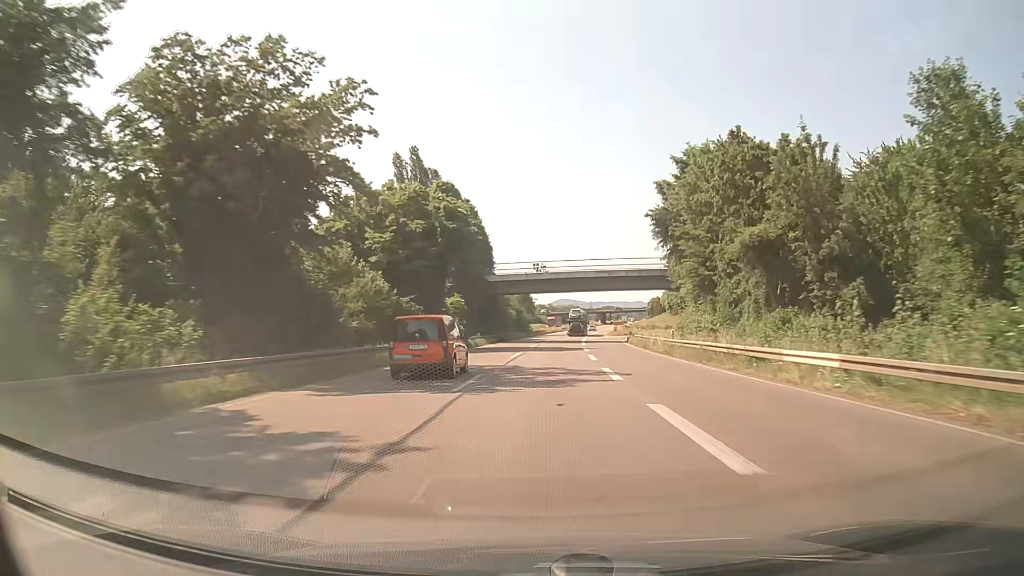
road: trunk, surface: asphalt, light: Day
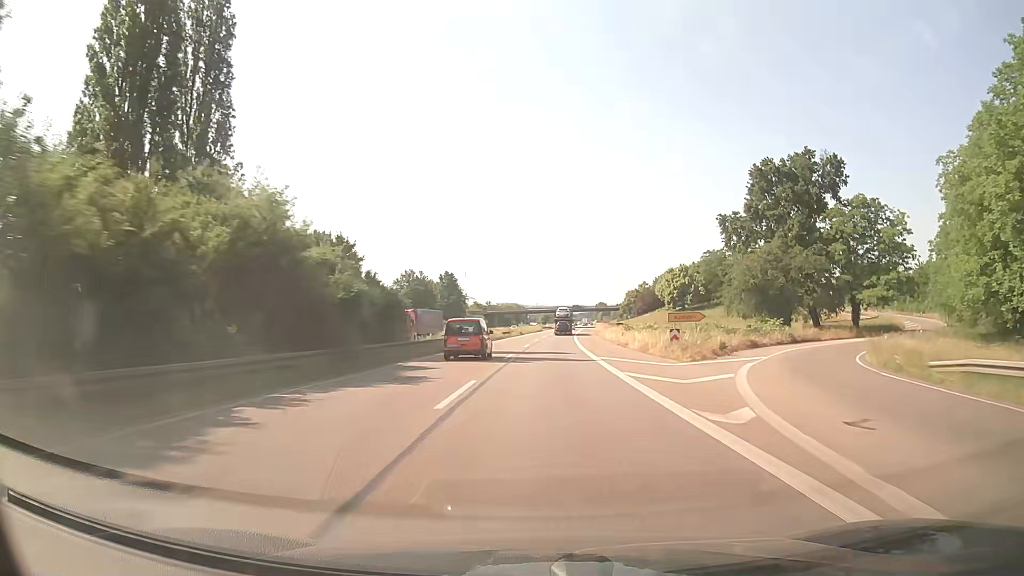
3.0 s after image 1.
(+3.3, +76.9) m; +4°
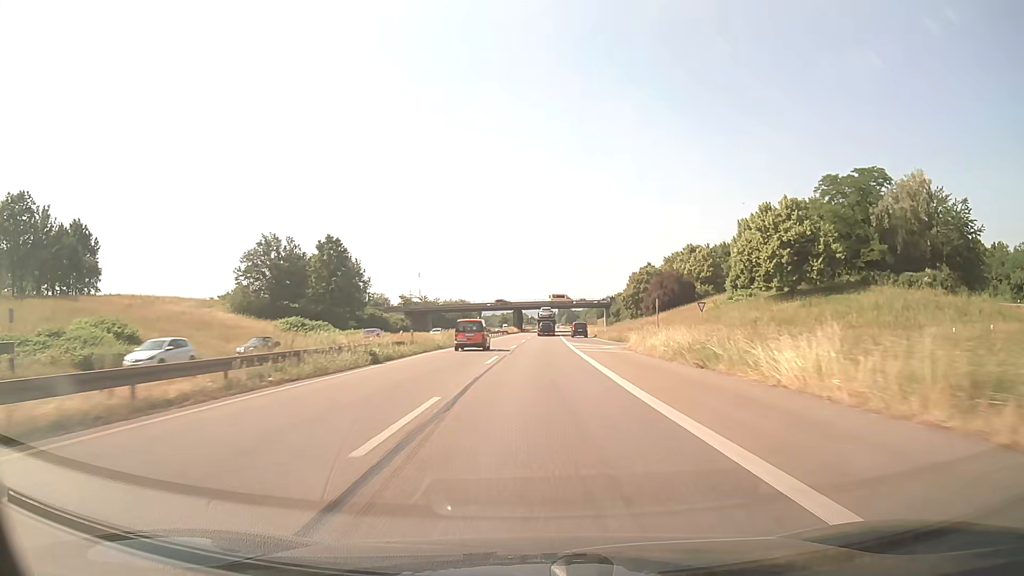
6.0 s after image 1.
(+3.9, +77.7) m; +4°
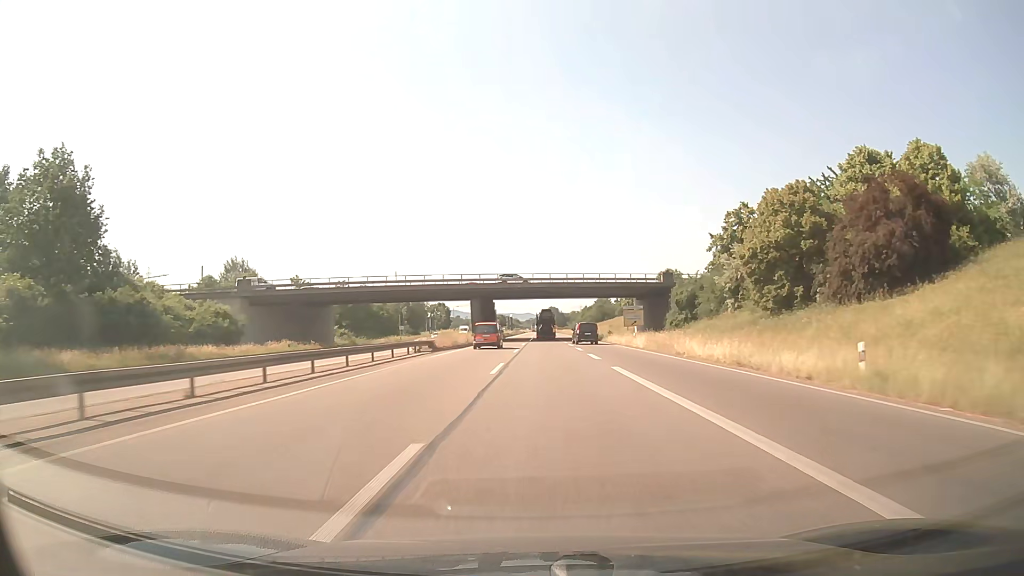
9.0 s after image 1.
(+0.7, +78.7) m; +1°
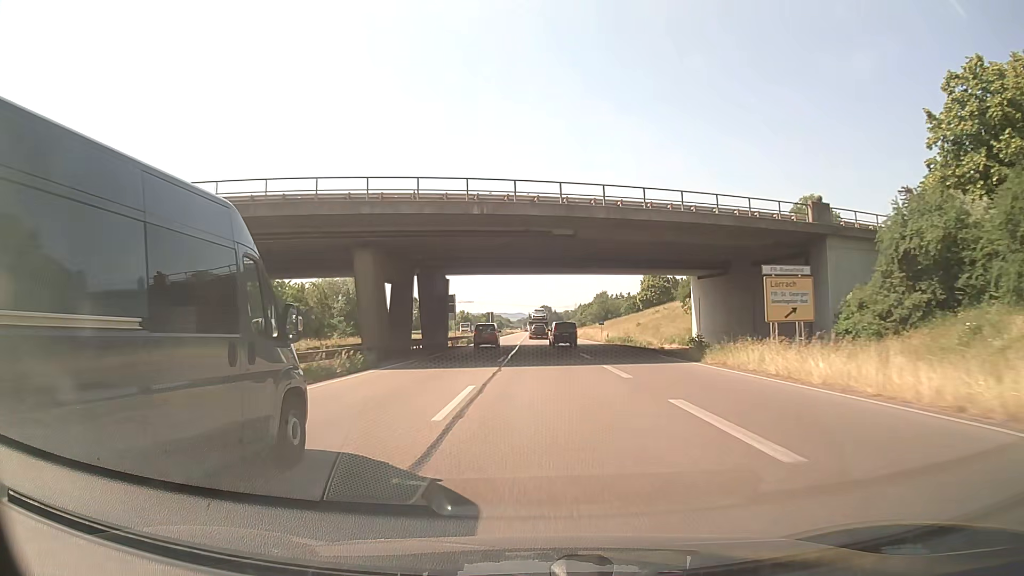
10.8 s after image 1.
(+0.3, +47.1) m; +1°
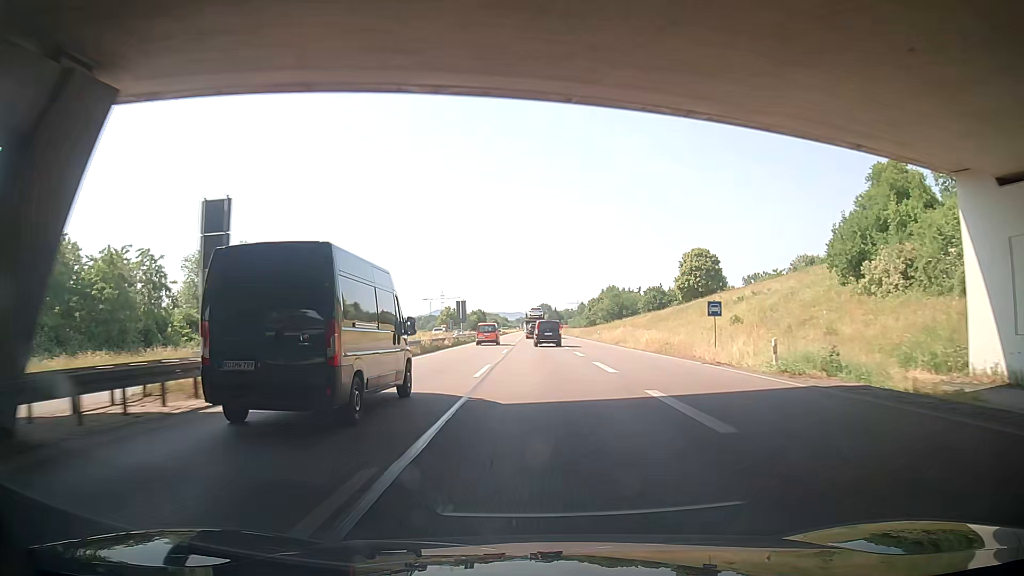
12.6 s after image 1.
(0.0, +46.1) m; 0°
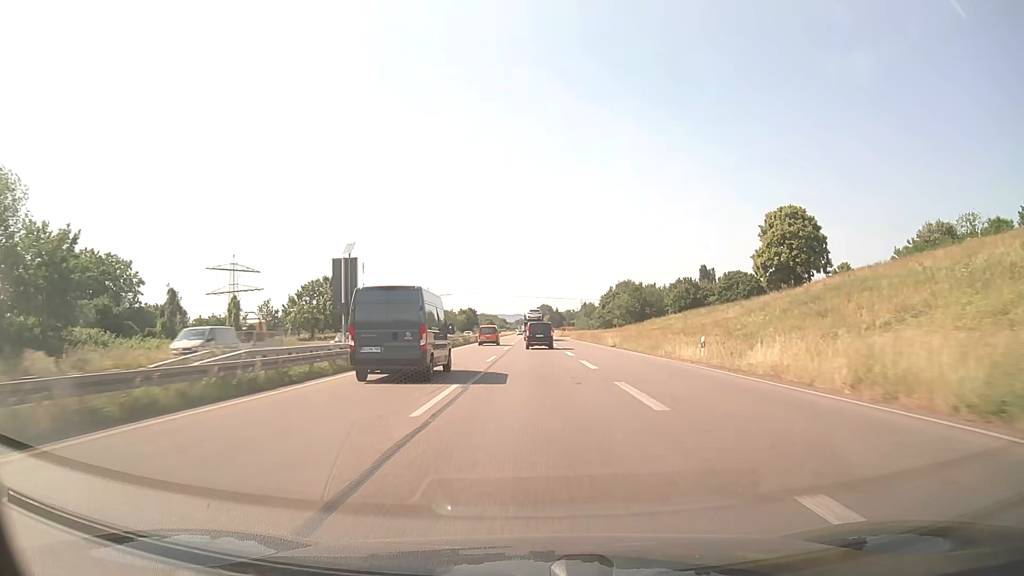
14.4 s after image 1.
(-0.7, +45.1) m; 0°
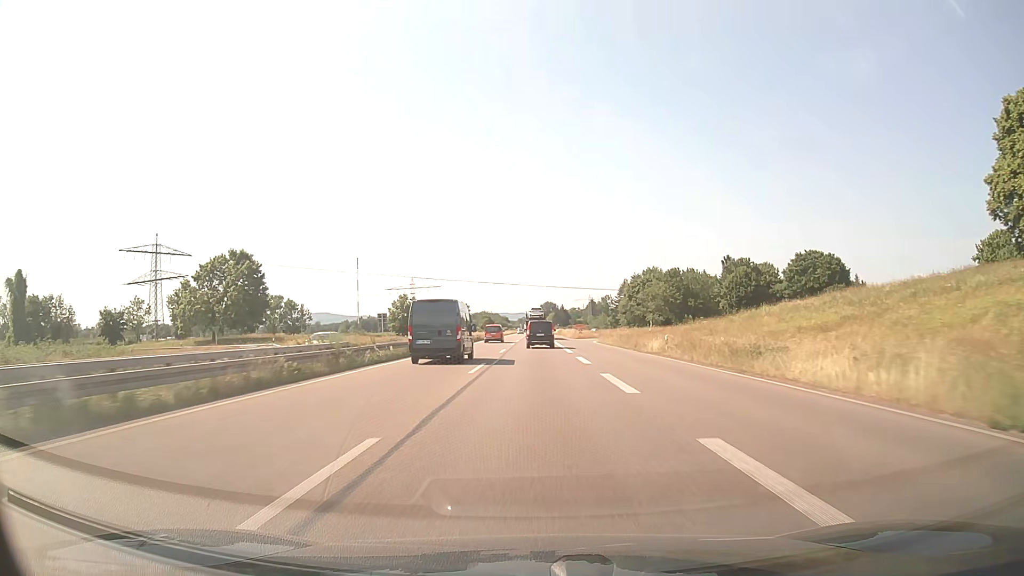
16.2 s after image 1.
(-0.1, +45.2) m; 0°
(0, +10) (0, +20) (0, +30) (0, +40) (0, +50) (0, +60) (0, +70) (0, +80) (0, +90) (0, +100) m
